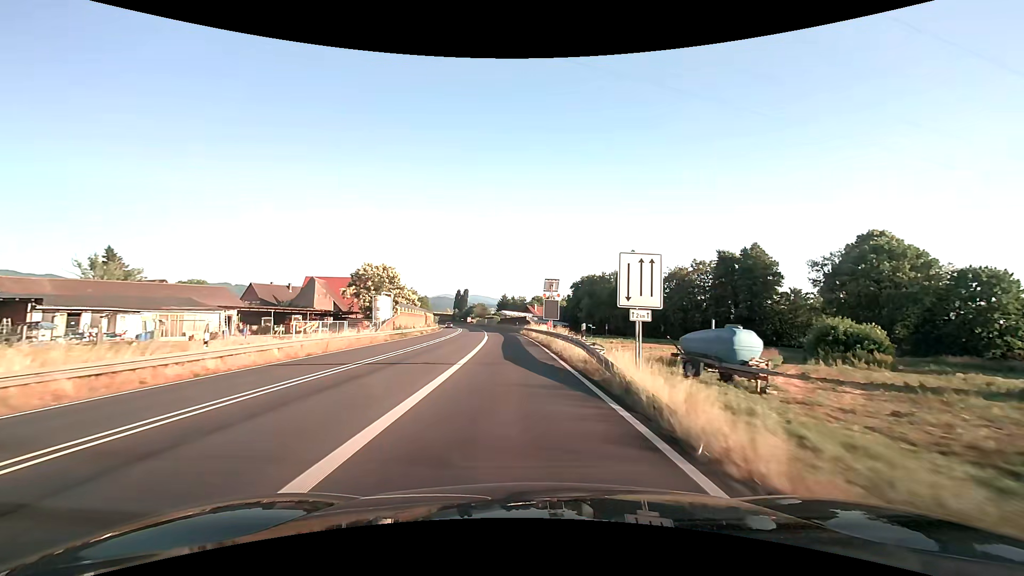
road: trunk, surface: asphalt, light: Day
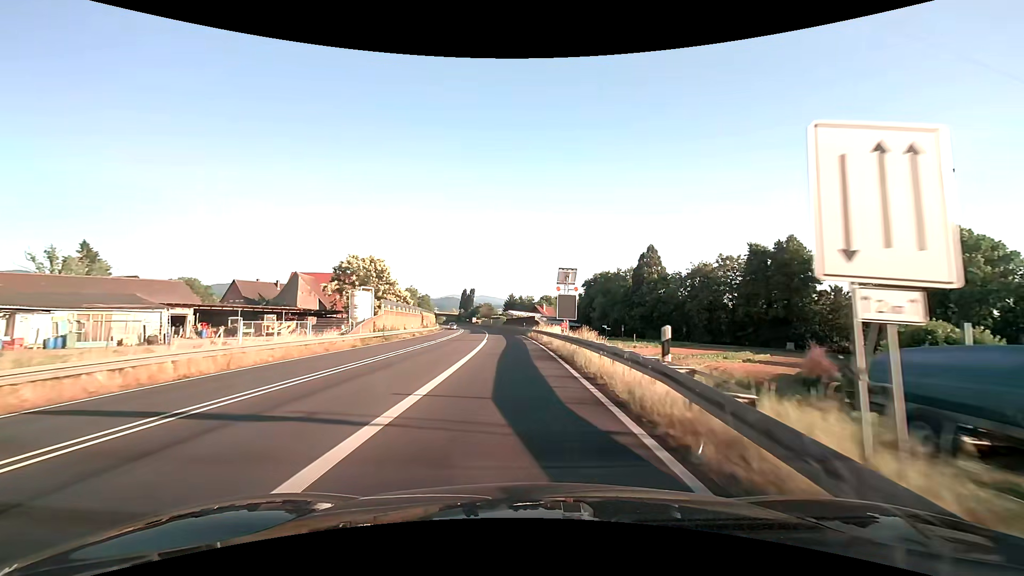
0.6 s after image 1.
(-0.1, +9.7) m; -1°
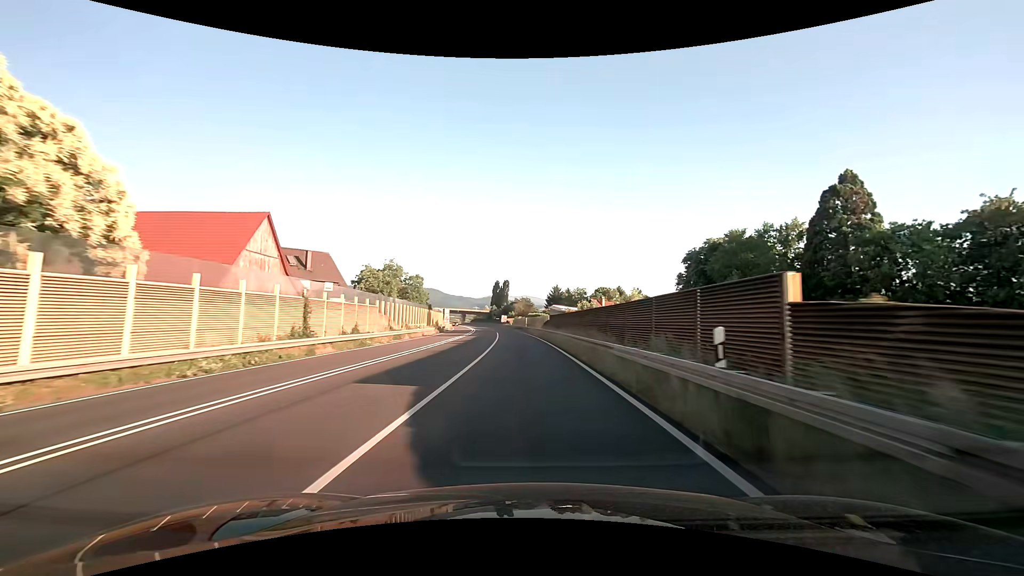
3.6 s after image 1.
(-2.3, +53.0) m; -5°
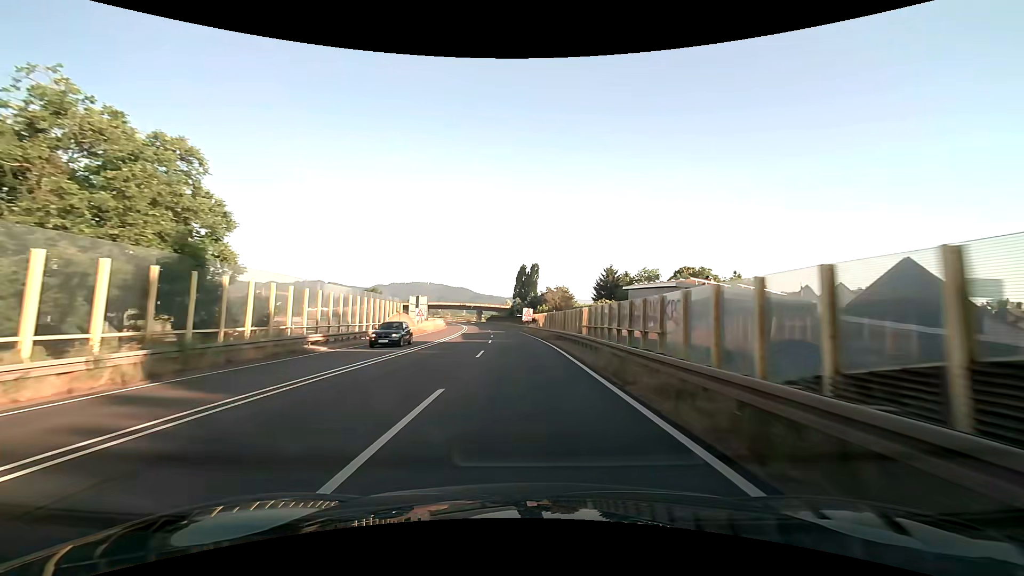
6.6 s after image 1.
(-1.8, +59.2) m; -3°
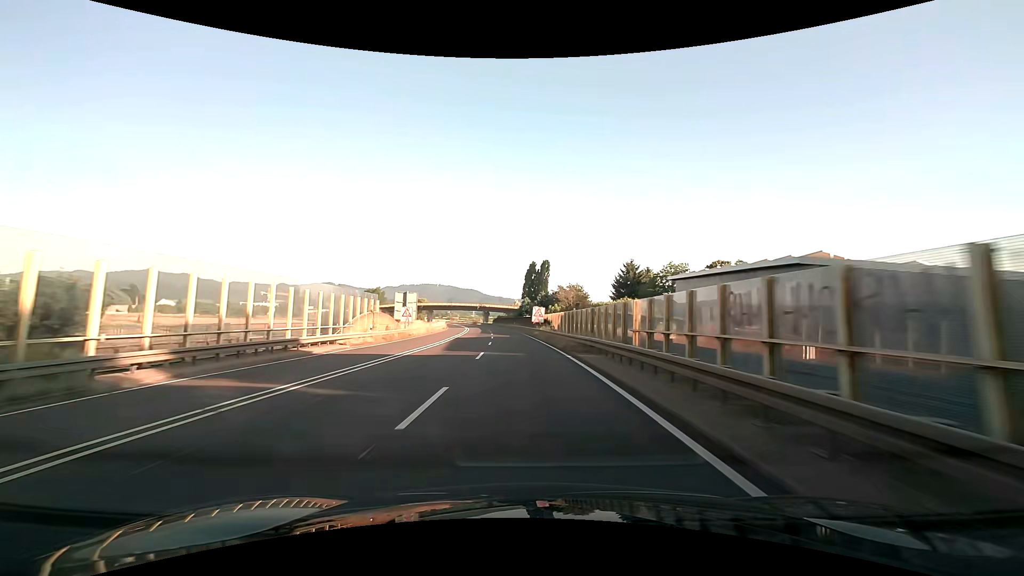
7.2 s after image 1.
(-0.1, +12.4) m; -1°
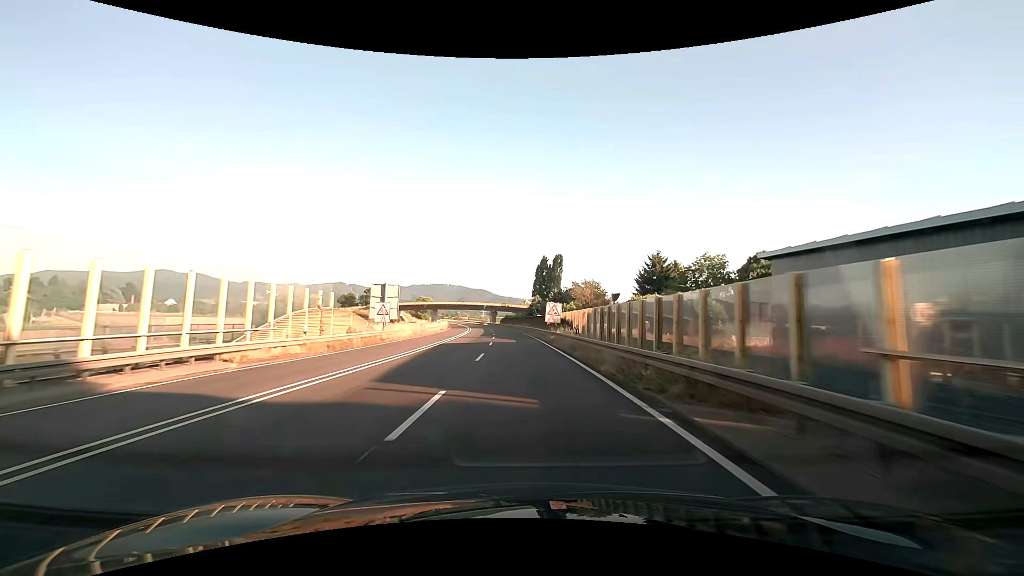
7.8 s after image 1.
(-0.1, +12.6) m; -1°
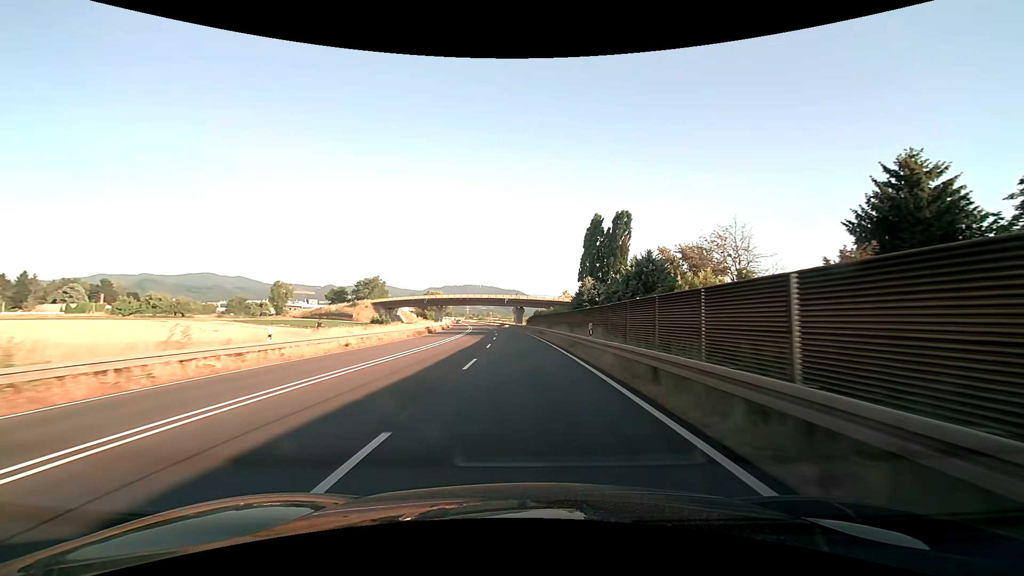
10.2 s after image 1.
(-1.7, +52.1) m; -4°
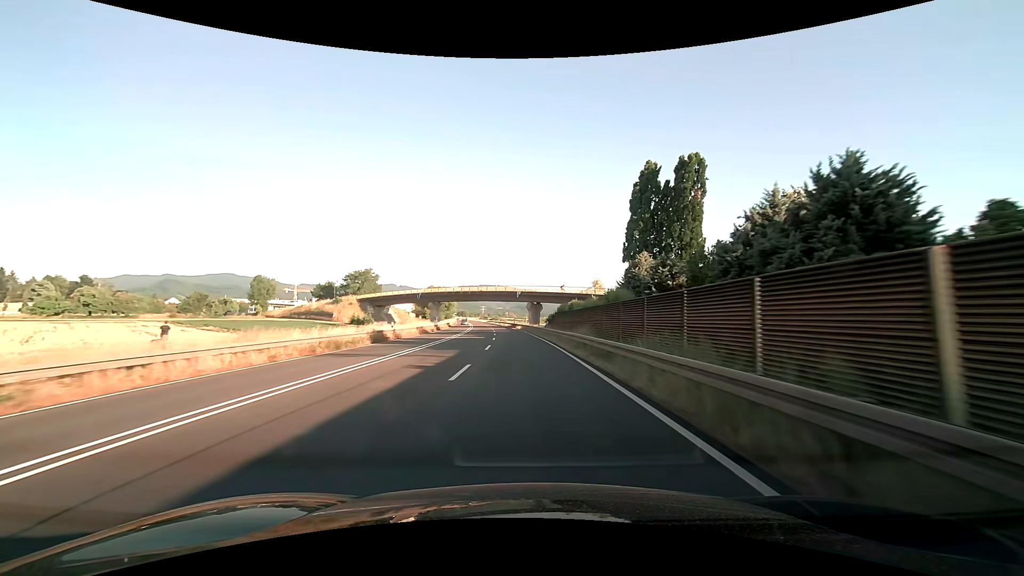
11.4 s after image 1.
(-0.4, +26.9) m; -2°
(0, +10) (0, +20) (0, +30) (-1, +40) (-1, +50) (-2, +60) (-3, +70) (-3, +80) (-4, +90) (-5, +100) m
